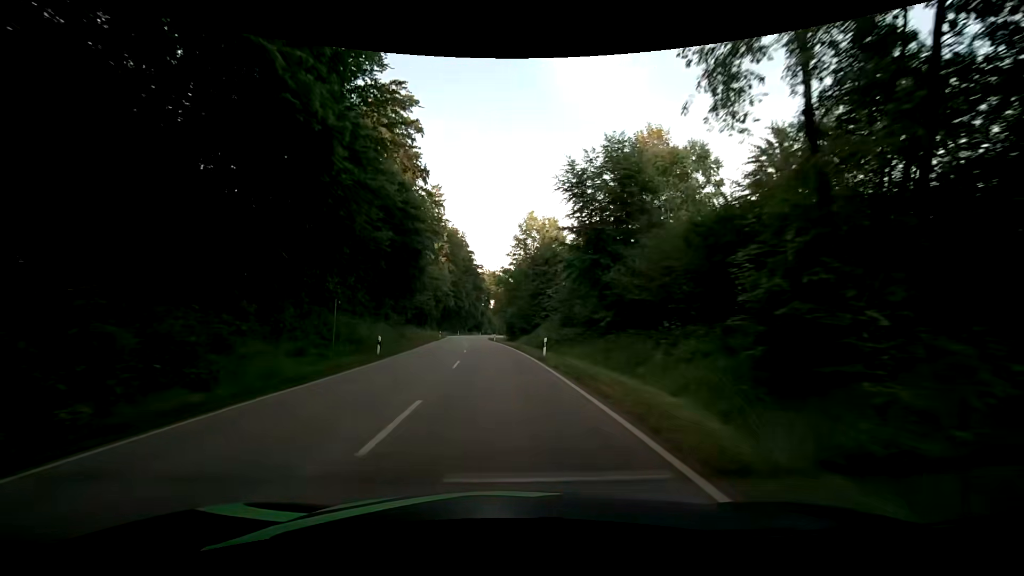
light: Day
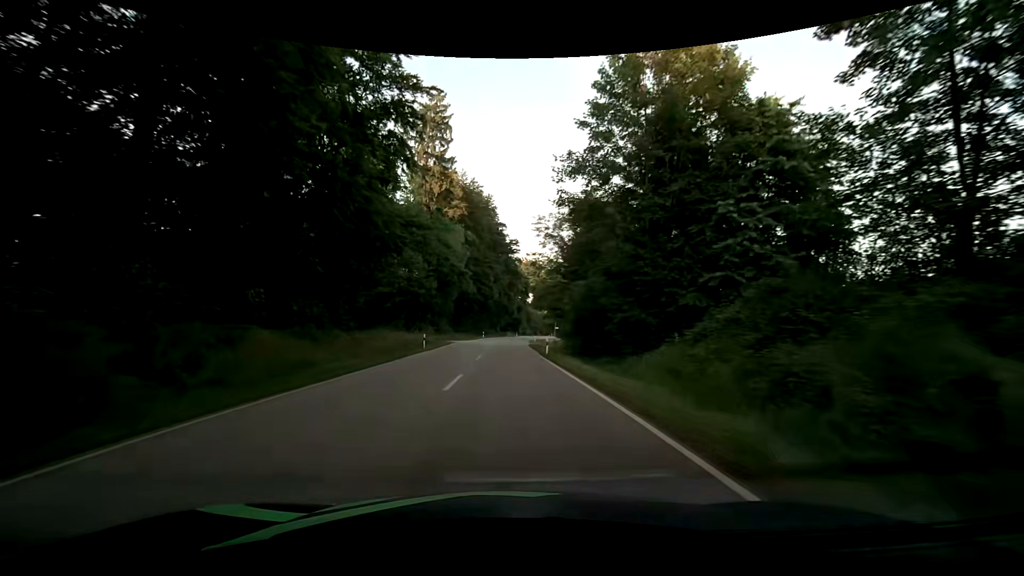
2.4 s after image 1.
(-2.1, +42.1) m; -5°
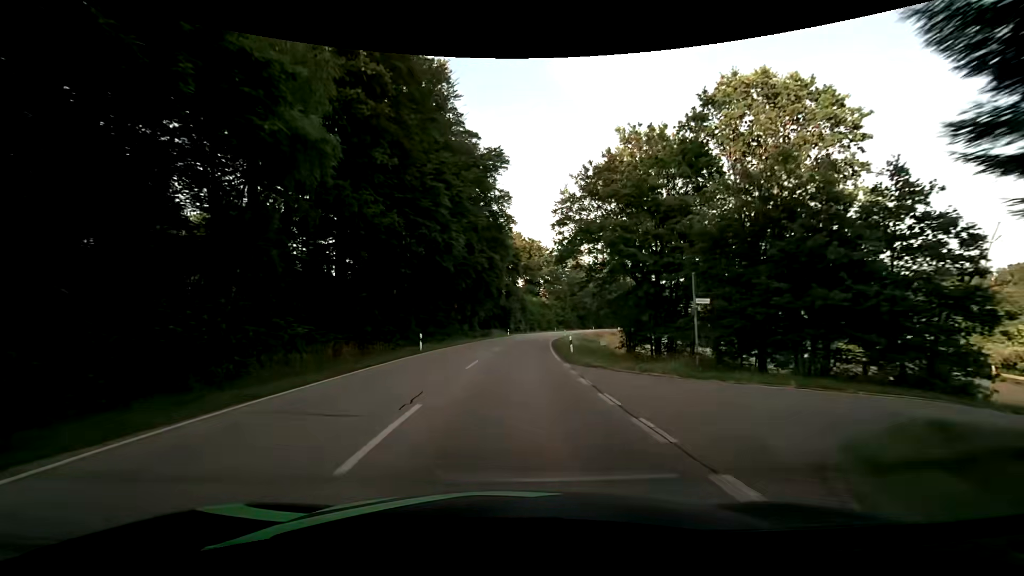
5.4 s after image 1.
(+0.6, +53.9) m; +2°
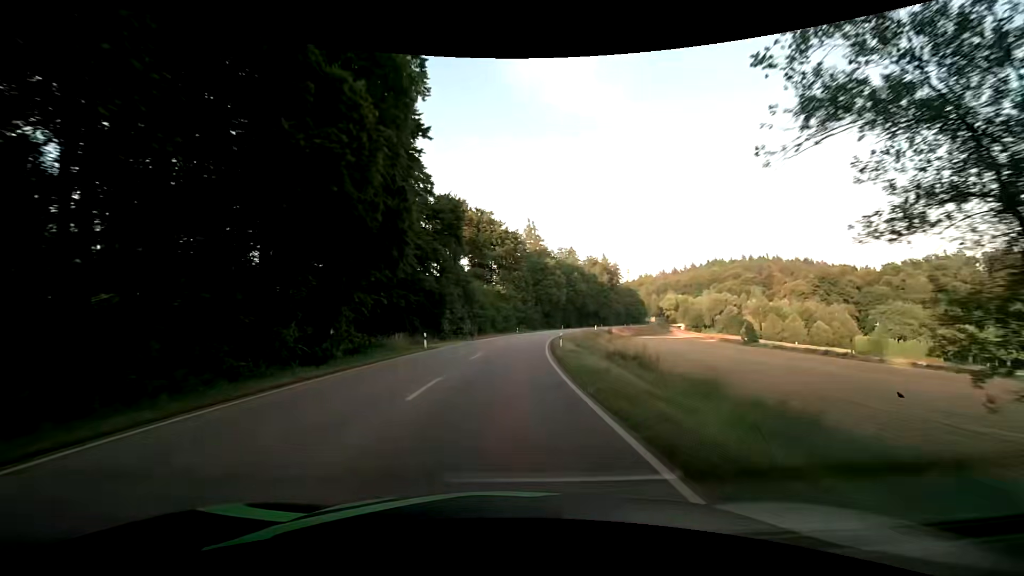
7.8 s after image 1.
(+1.5, +43.0) m; +5°
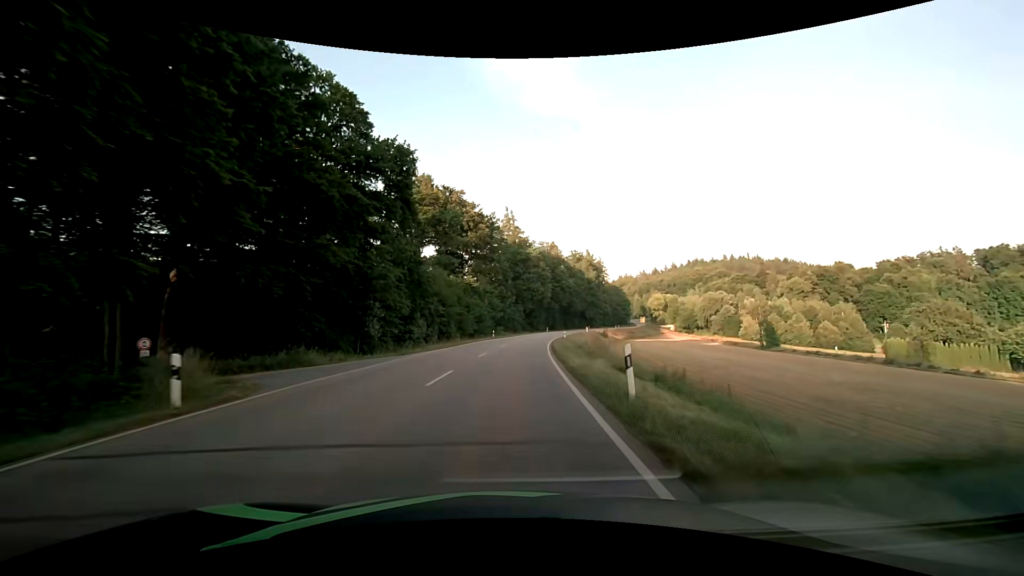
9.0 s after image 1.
(+0.6, +21.4) m; +3°
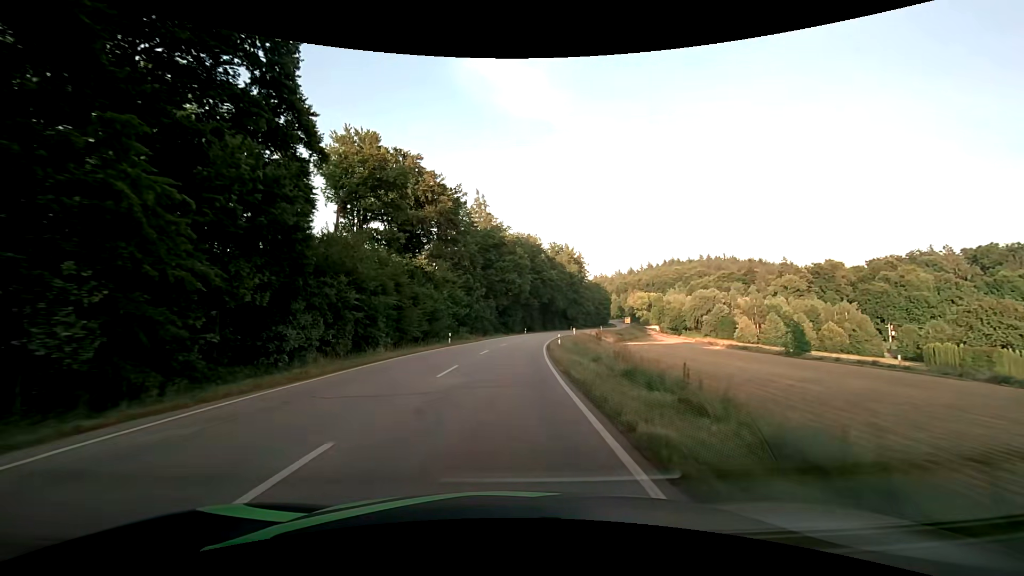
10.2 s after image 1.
(+0.5, +21.5) m; +3°
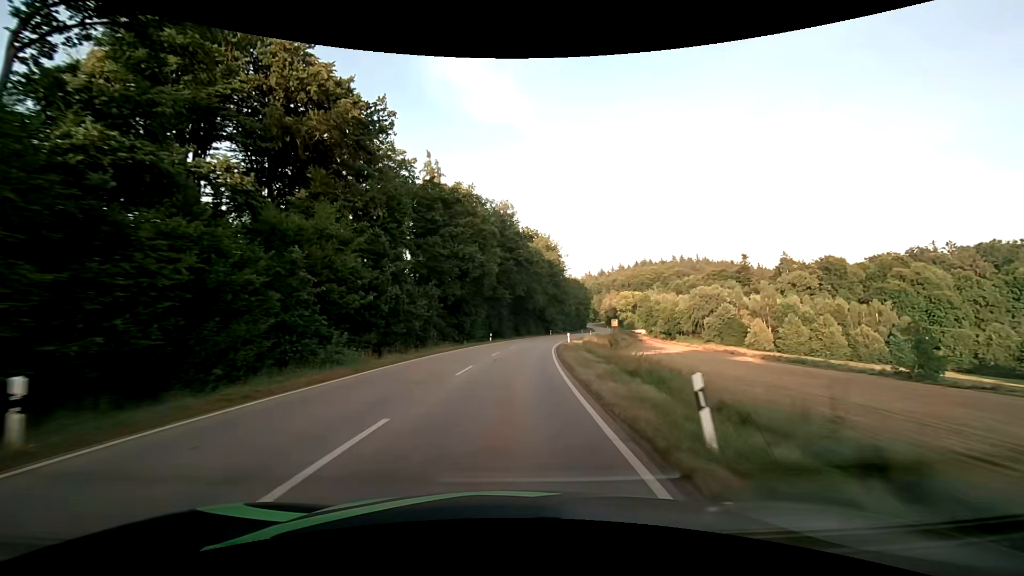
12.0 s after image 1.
(+1.0, +34.0) m; +4°
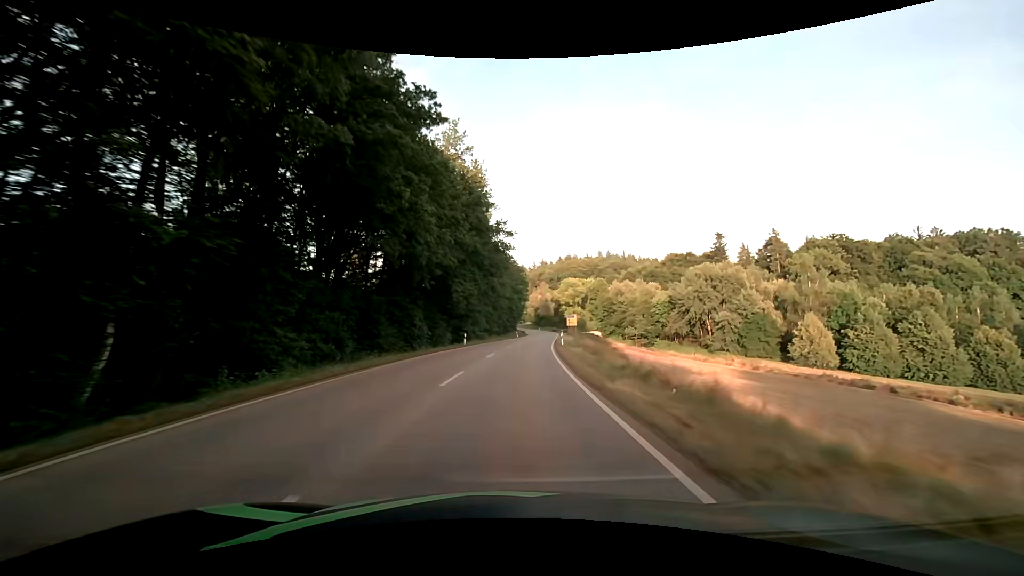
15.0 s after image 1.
(+5.4, +63.1) m; +10°
(0, +10) (0, +20) (+1, +30) (+2, +40) (+3, +50) (+4, +60) (+5, +70) (+6, +80) (+7, +90) (+9, +100) m
